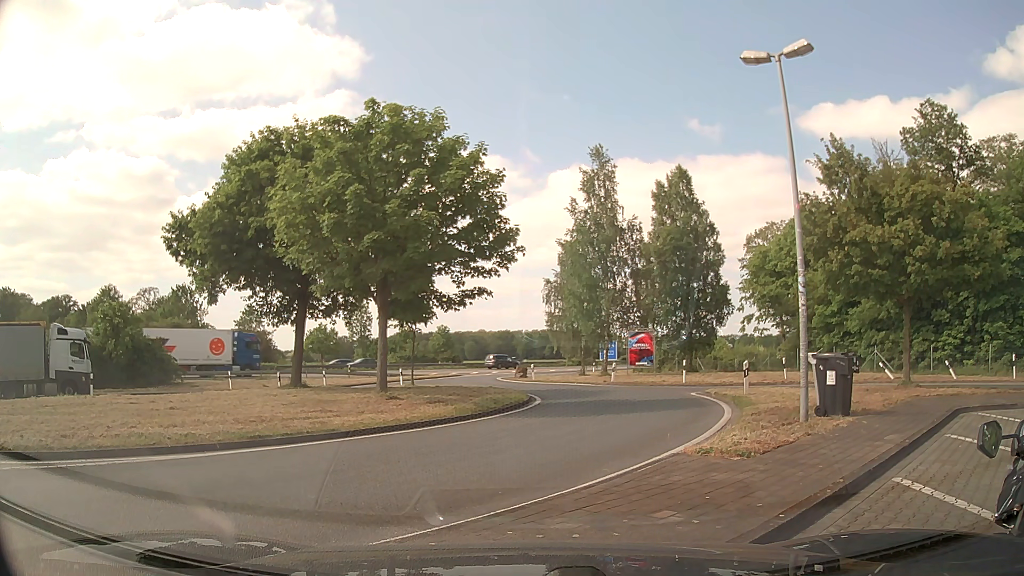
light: Day
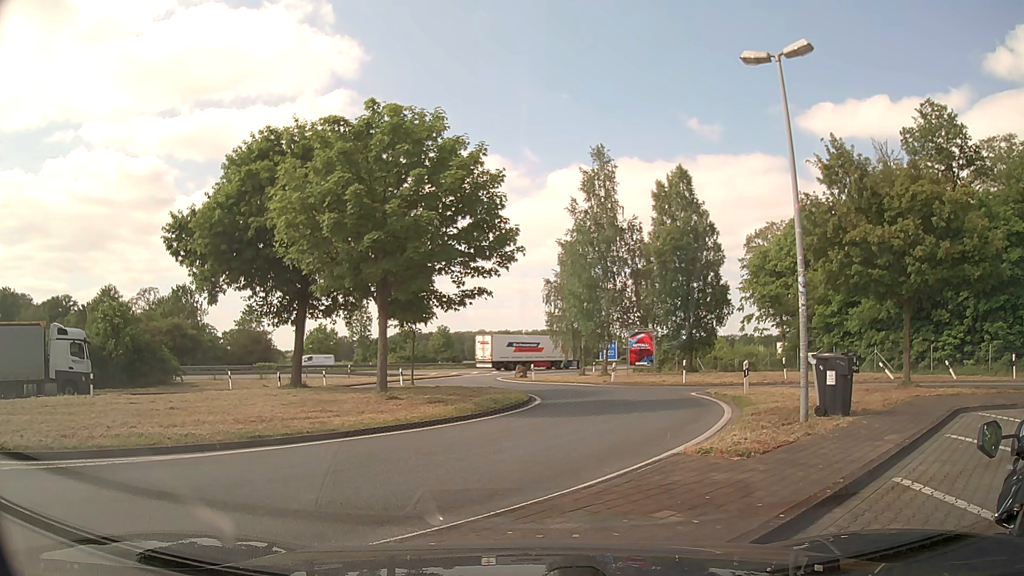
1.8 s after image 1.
(0.0, 0.0) m; 0°
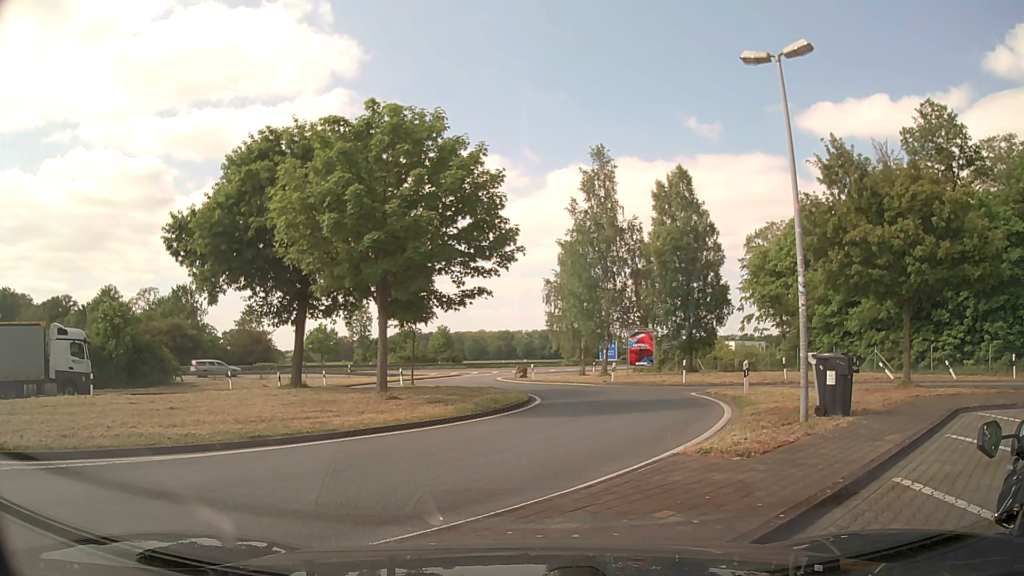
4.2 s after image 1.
(0.0, 0.0) m; 0°
